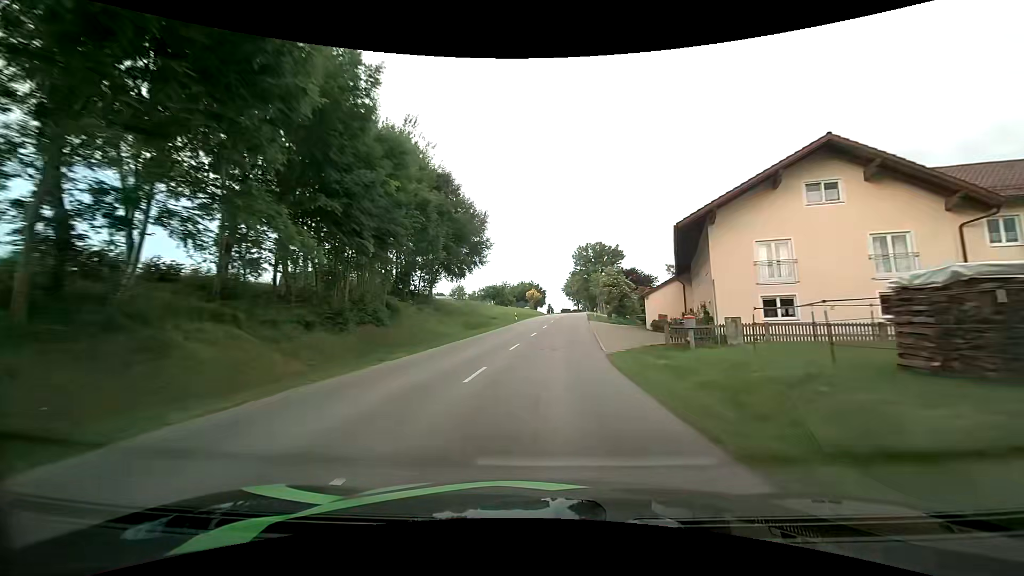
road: tertiary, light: Day
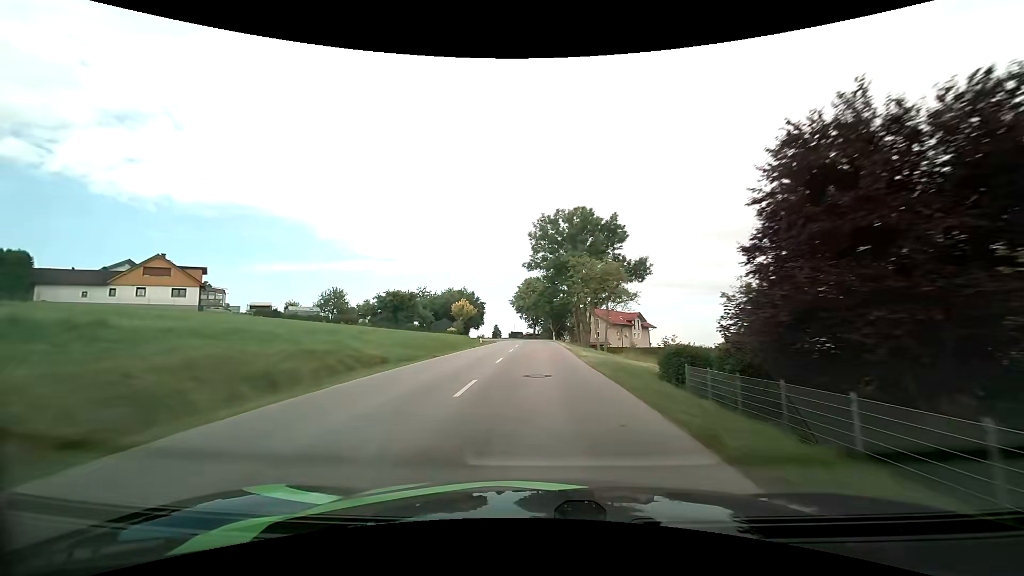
(+3.4, +55.7) m; +6°
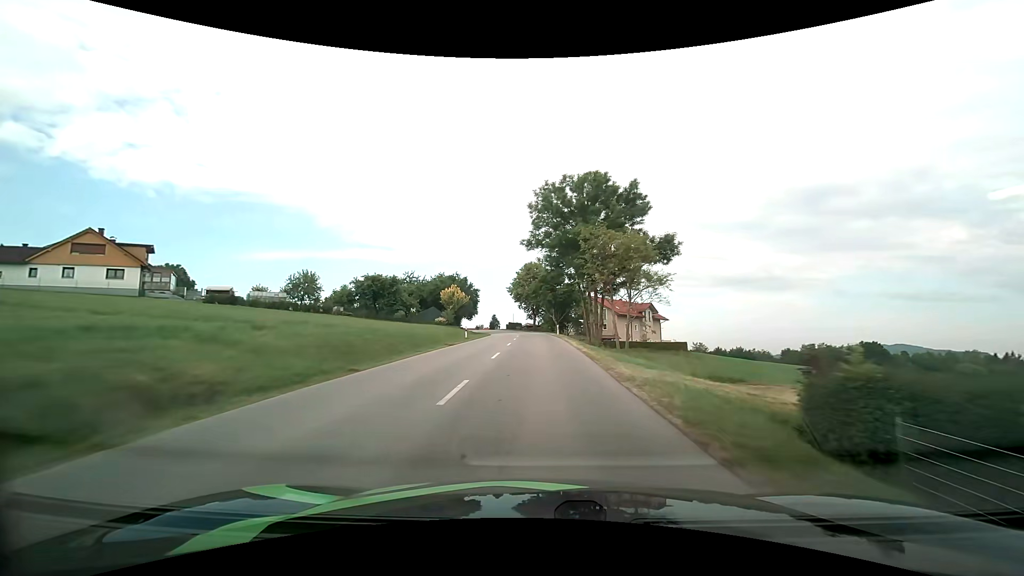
(-0.1, +10.7) m; 0°
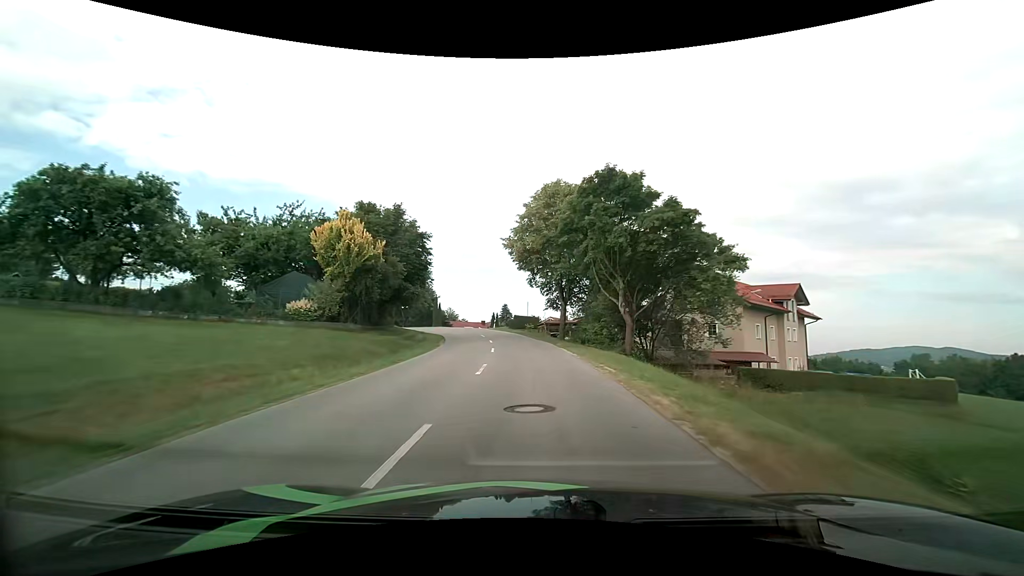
(-0.8, +49.7) m; -3°
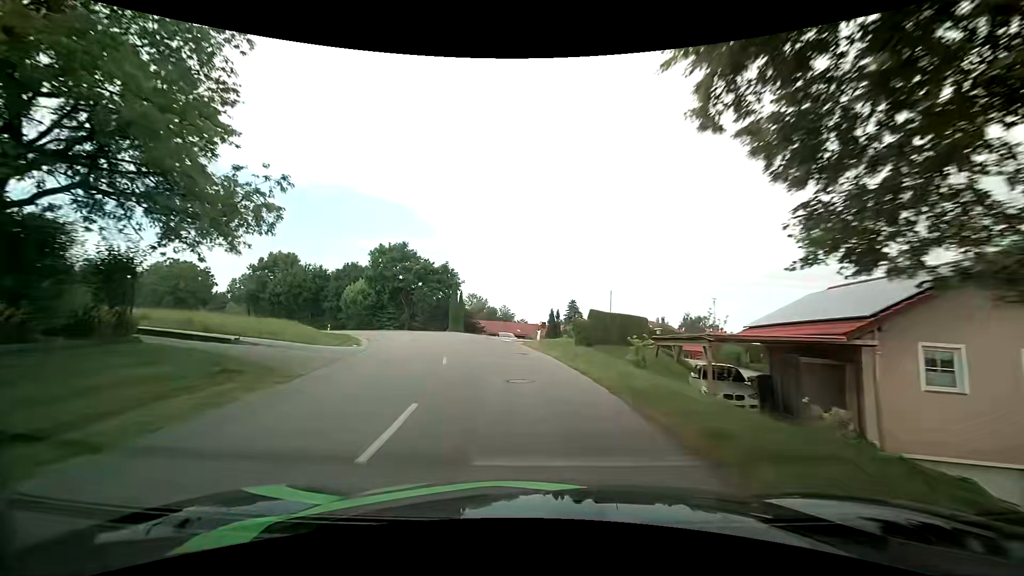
(-1.7, +35.1) m; -7°
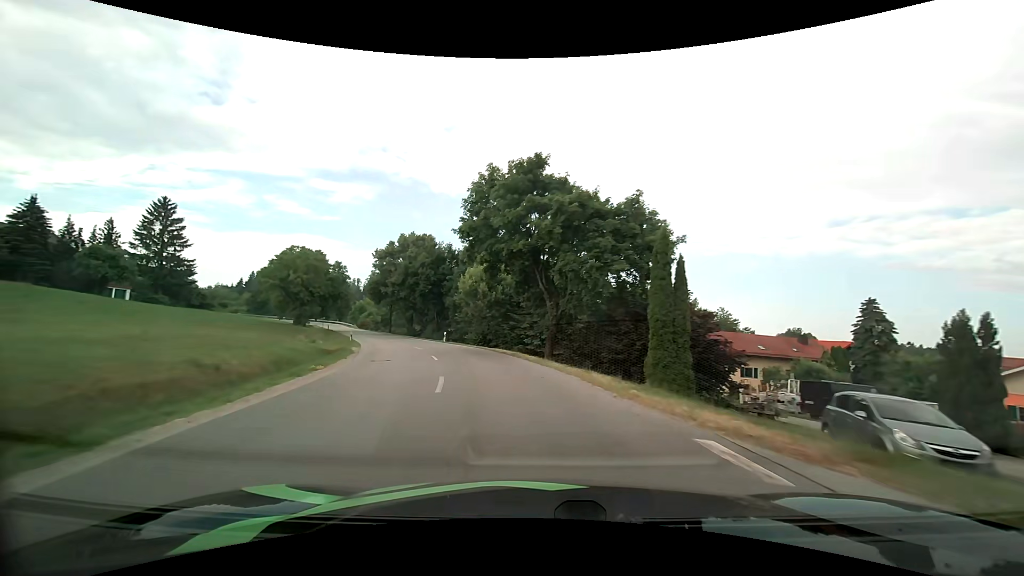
(-5.3, +31.1) m; -22°
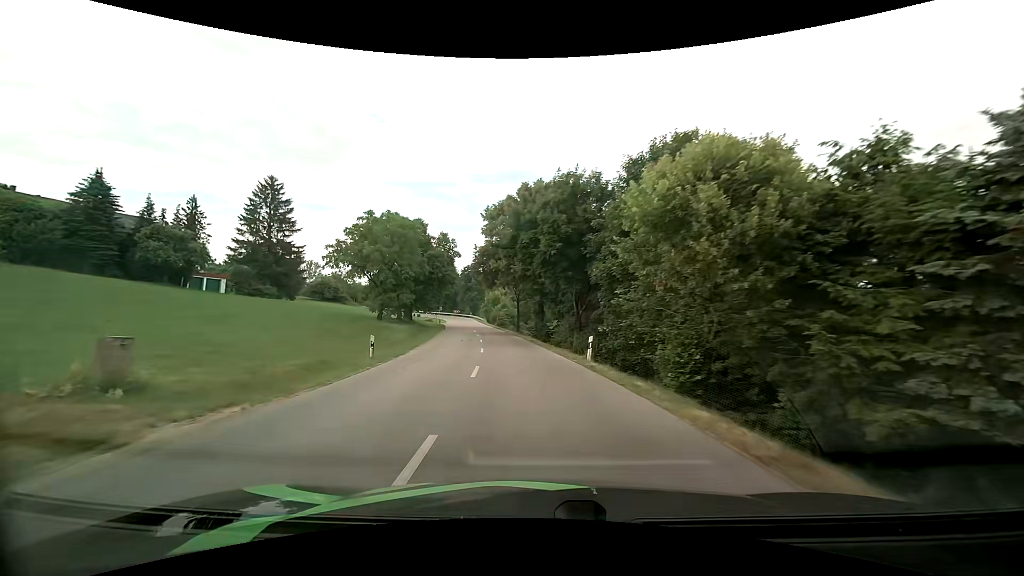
(-4.1, +24.9) m; -17°
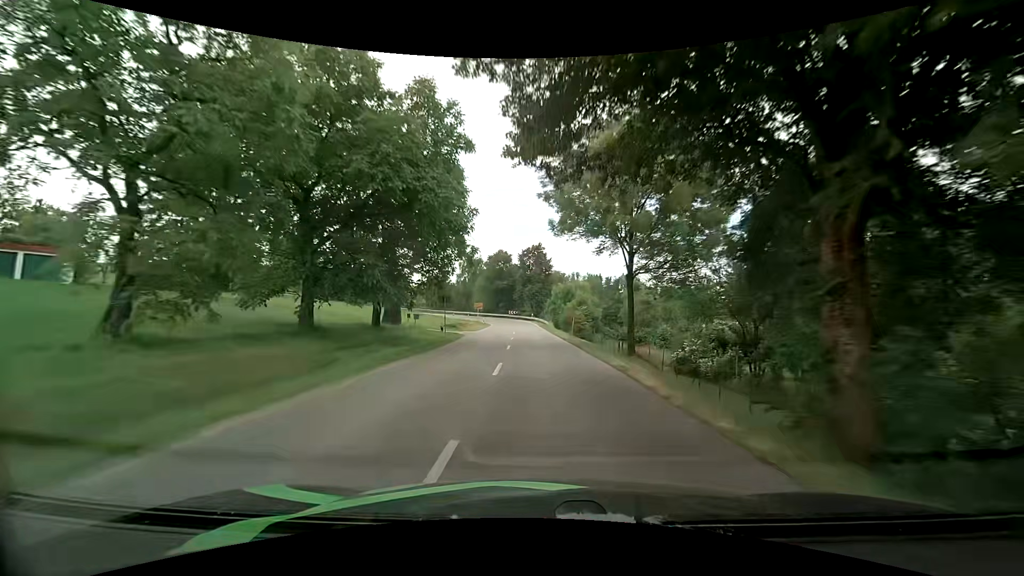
(-3.3, +36.8) m; -7°
(0, +10) (-1, +20) (-1, +30) (-2, +40) (-2, +50) (-3, +60) (-4, +70) (-6, +79) (-11, +88) (-18, +96) m
